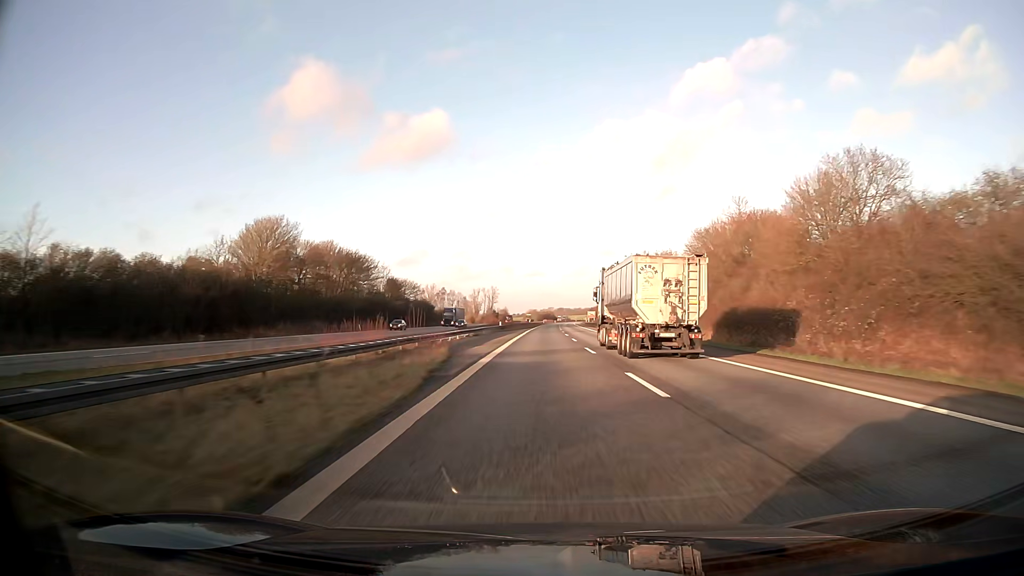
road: motorway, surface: asphalt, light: Day
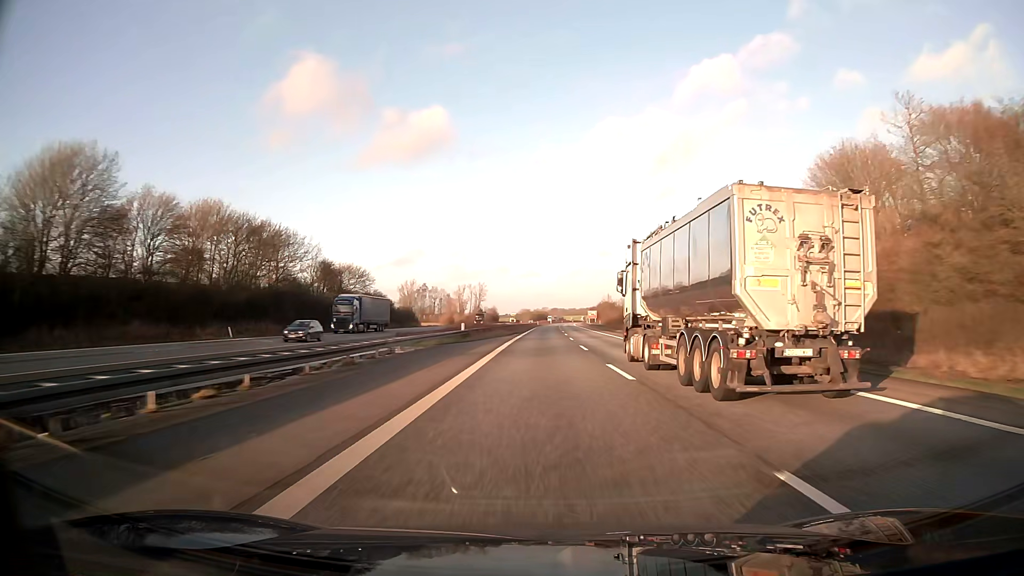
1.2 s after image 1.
(+0.2, +41.2) m; +1°
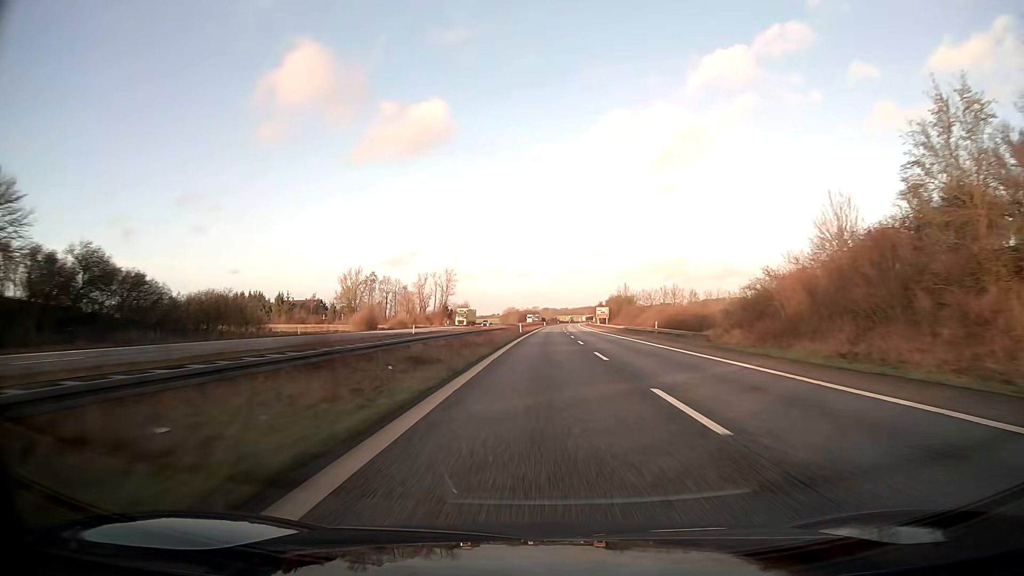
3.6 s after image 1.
(+0.7, +82.5) m; +1°
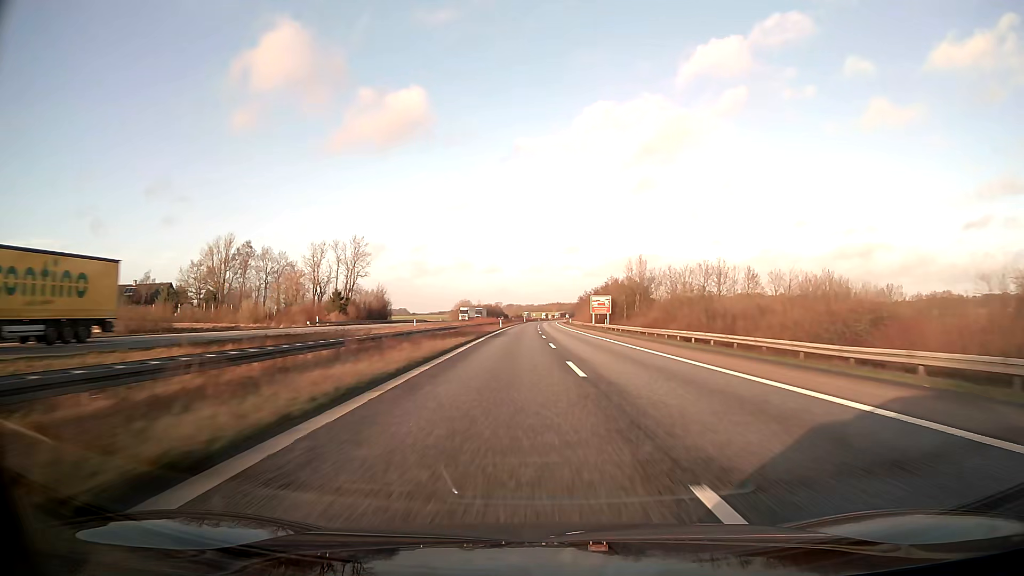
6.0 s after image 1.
(+1.9, +82.4) m; +3°
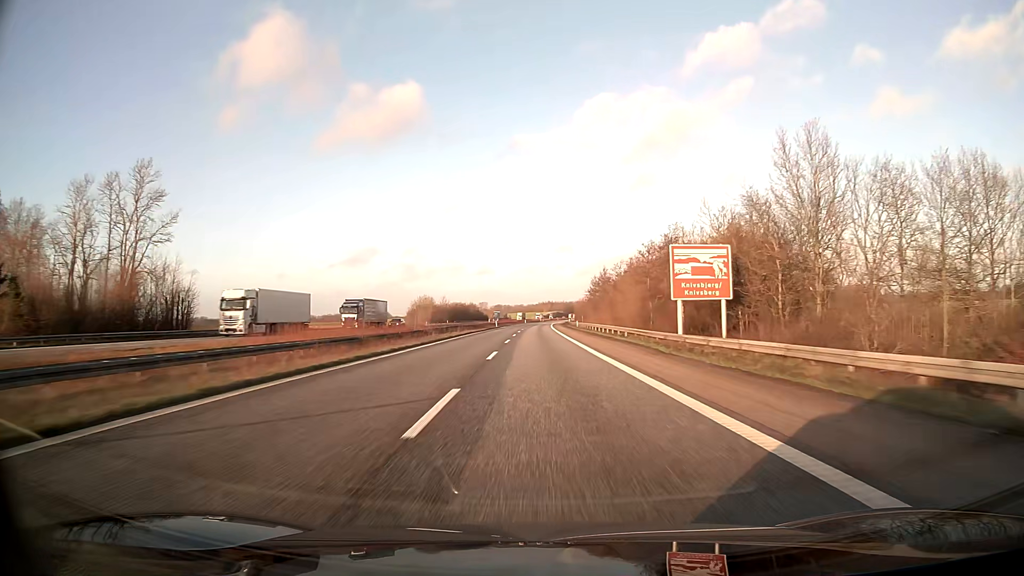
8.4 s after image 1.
(+1.6, +82.5) m; +1°
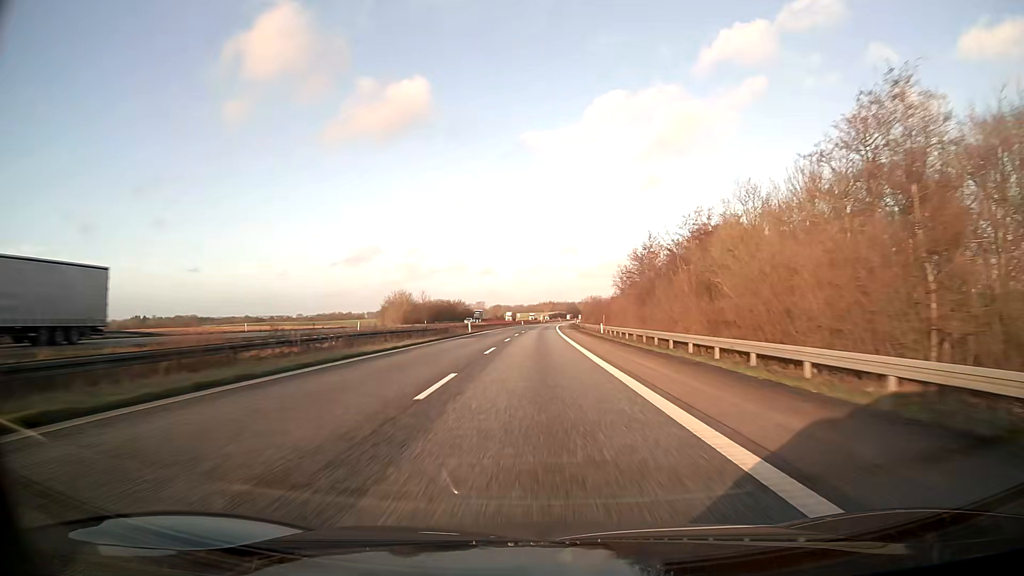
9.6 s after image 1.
(0.0, +41.3) m; 0°
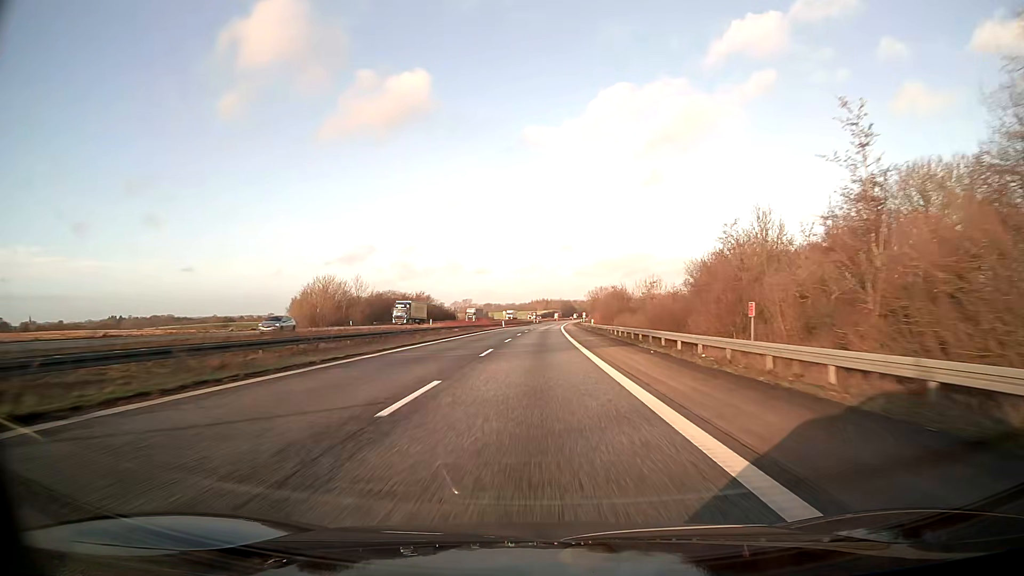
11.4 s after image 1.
(+0.2, +61.9) m; +1°
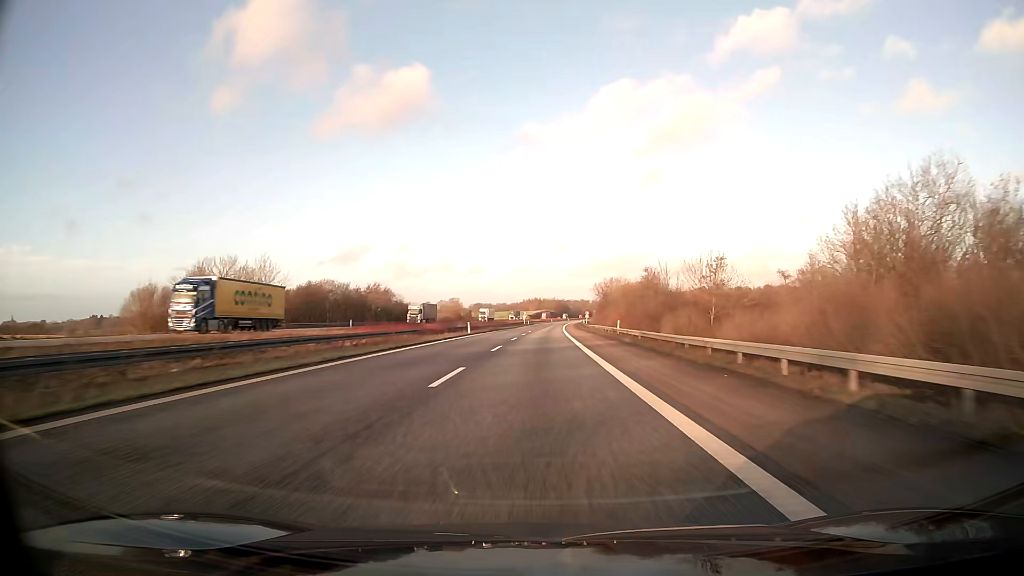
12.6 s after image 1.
(+0.2, +41.2) m; +1°
(0, +10) (0, +20) (0, +30) (0, +40) (0, +50) (+1, +60) (+1, +70) (+1, +80) (+1, +90) (+2, +100) m
